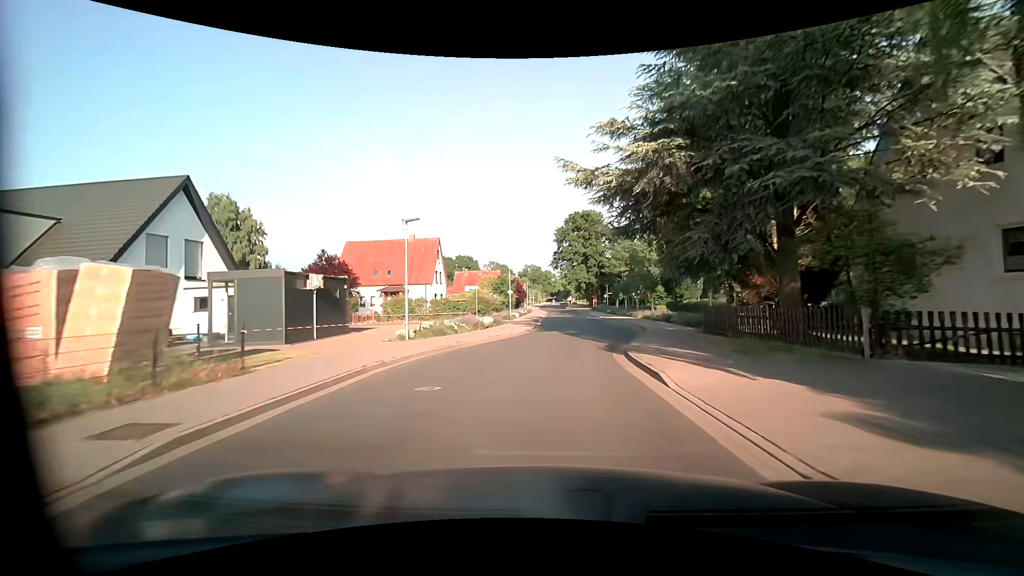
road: unclassified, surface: asphalt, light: Day
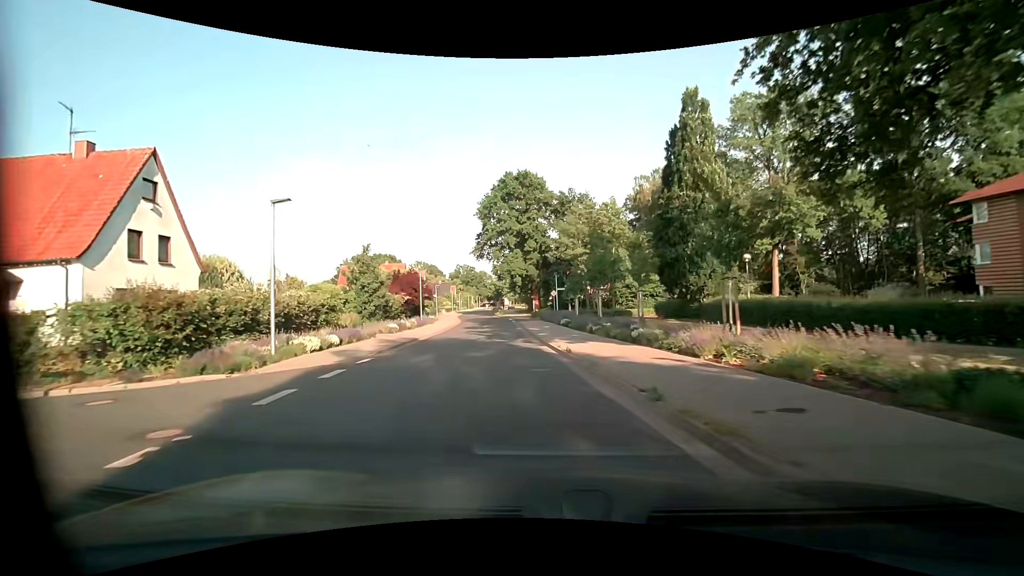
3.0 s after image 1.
(+3.1, +34.2) m; +7°
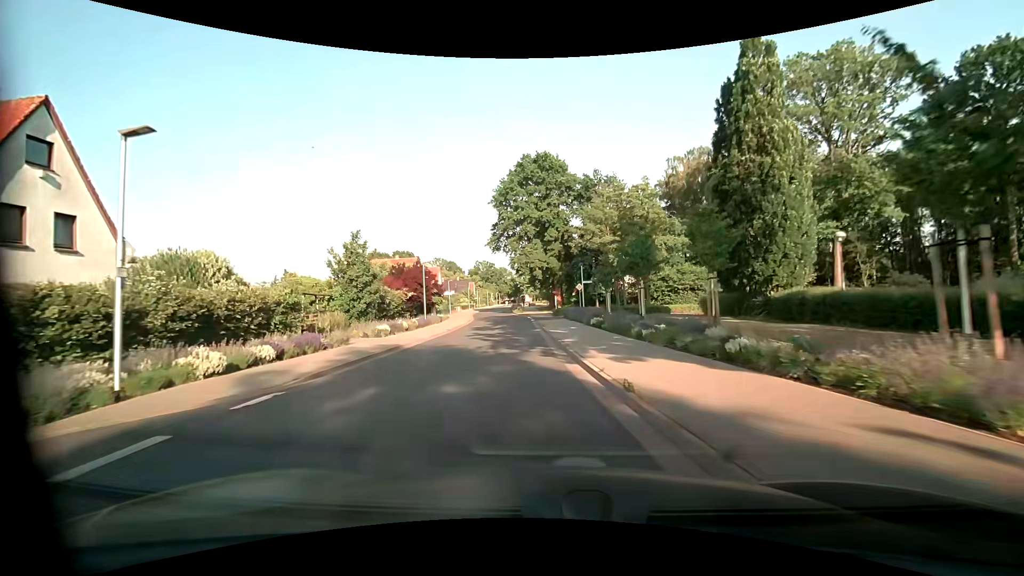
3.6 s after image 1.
(-0.1, +6.8) m; -2°
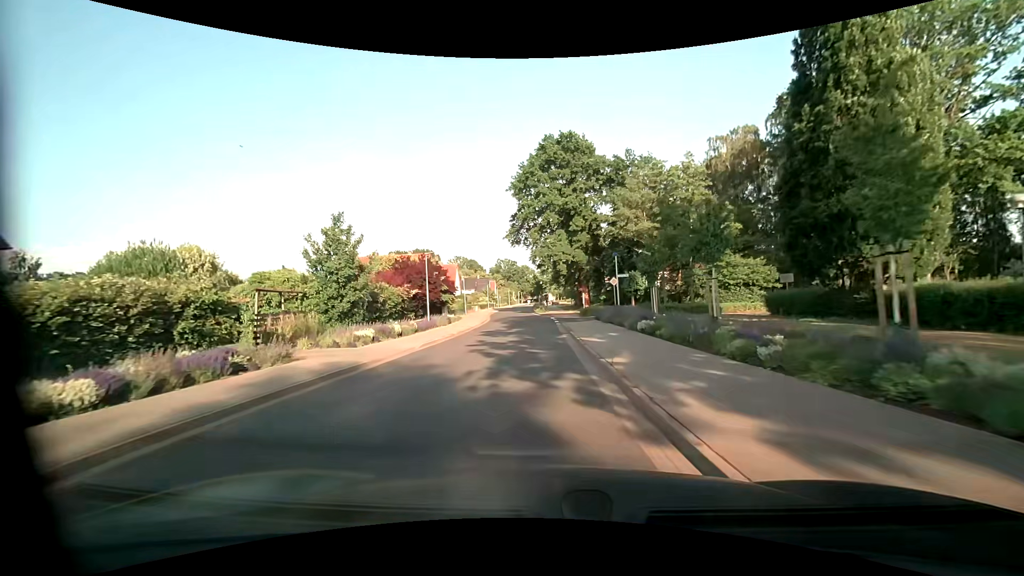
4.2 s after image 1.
(-0.1, +6.8) m; -3°
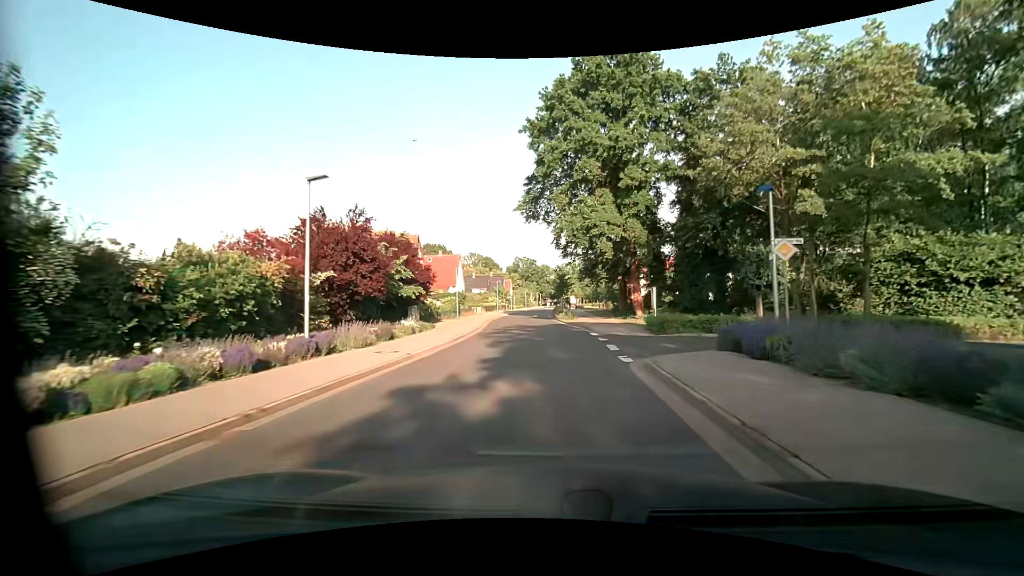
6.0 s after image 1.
(-0.6, +20.2) m; -3°
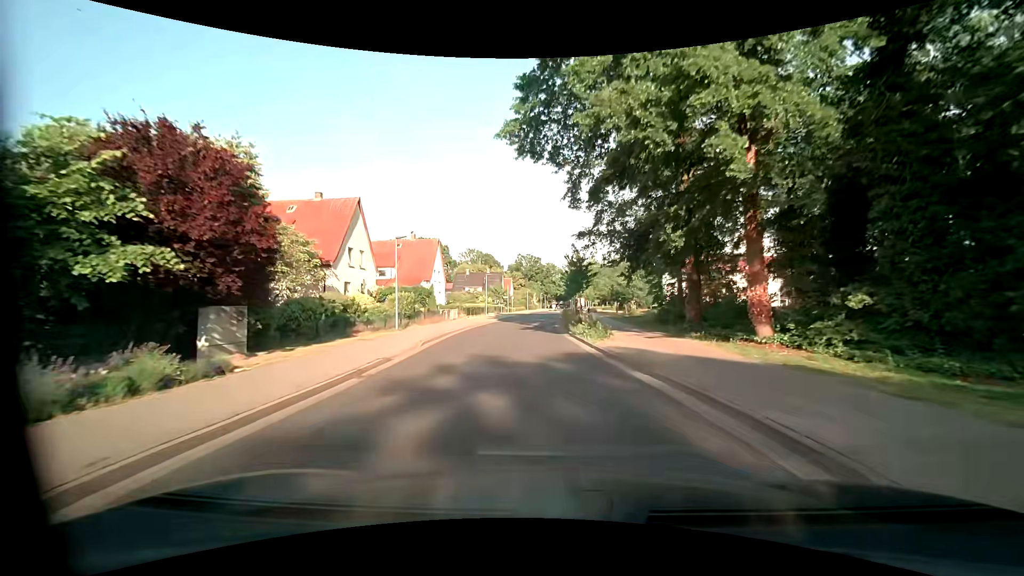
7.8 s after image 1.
(+0.1, +20.1) m; 0°
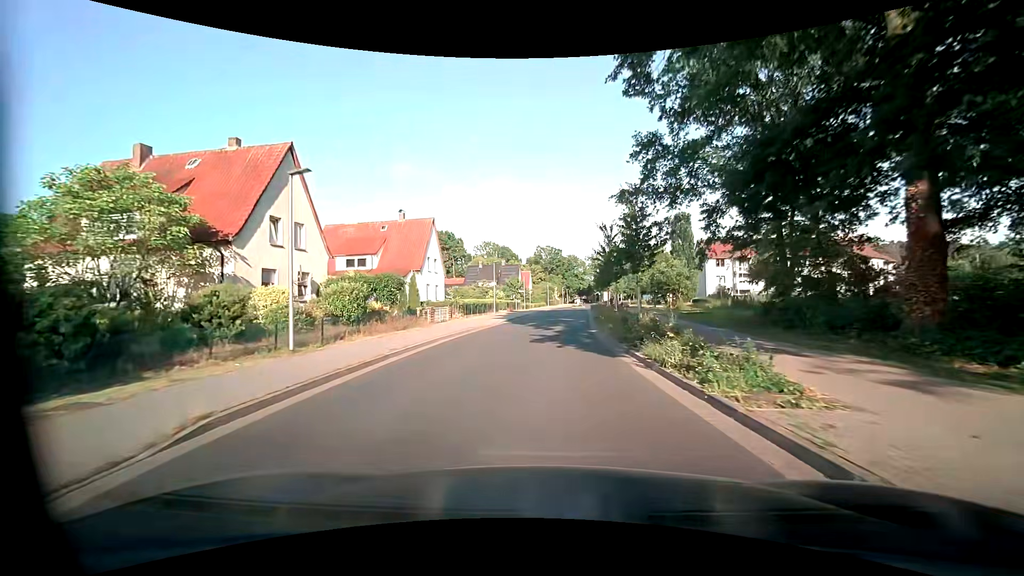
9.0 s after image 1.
(-0.3, +13.2) m; -1°
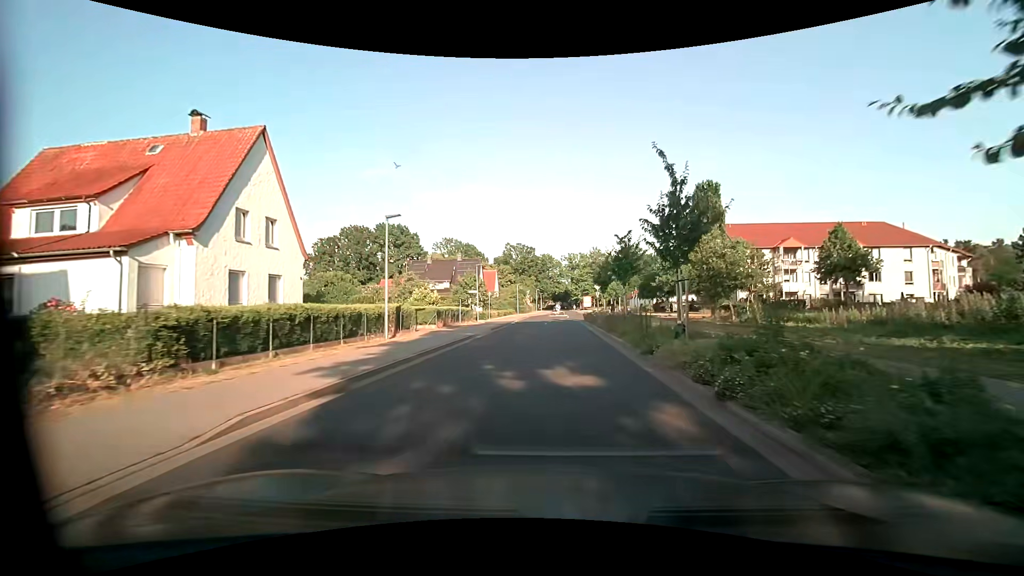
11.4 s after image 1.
(-0.2, +26.5) m; +2°
(0, +10) (0, +20) (+1, +30) (+1, +40) (+2, +50) (+3, +60) (+4, +70) (+5, +80) (+5, +90) (+5, +100) m
